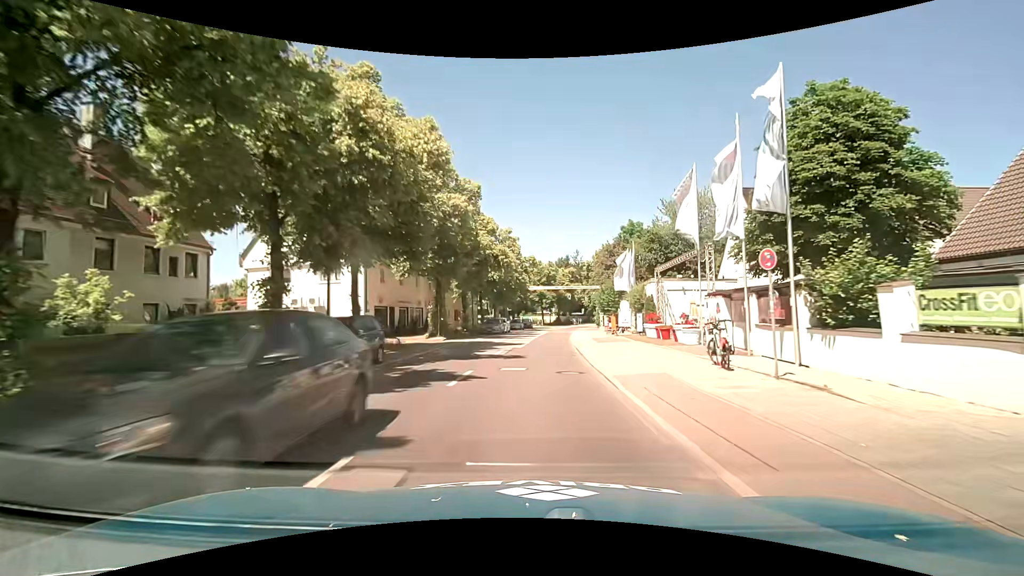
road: secondary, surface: asphalt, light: Day
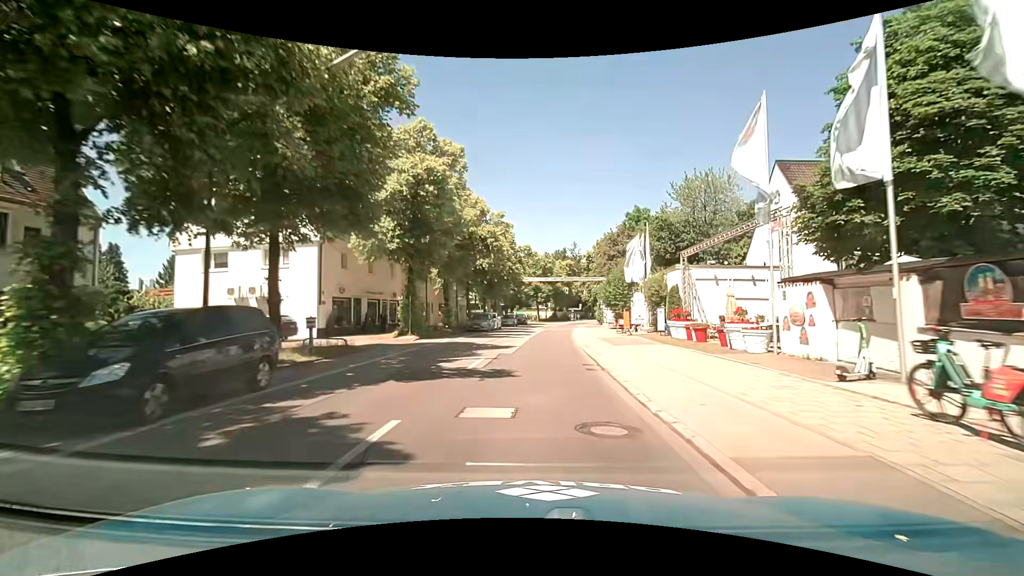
(+0.1, +7.0) m; +1°
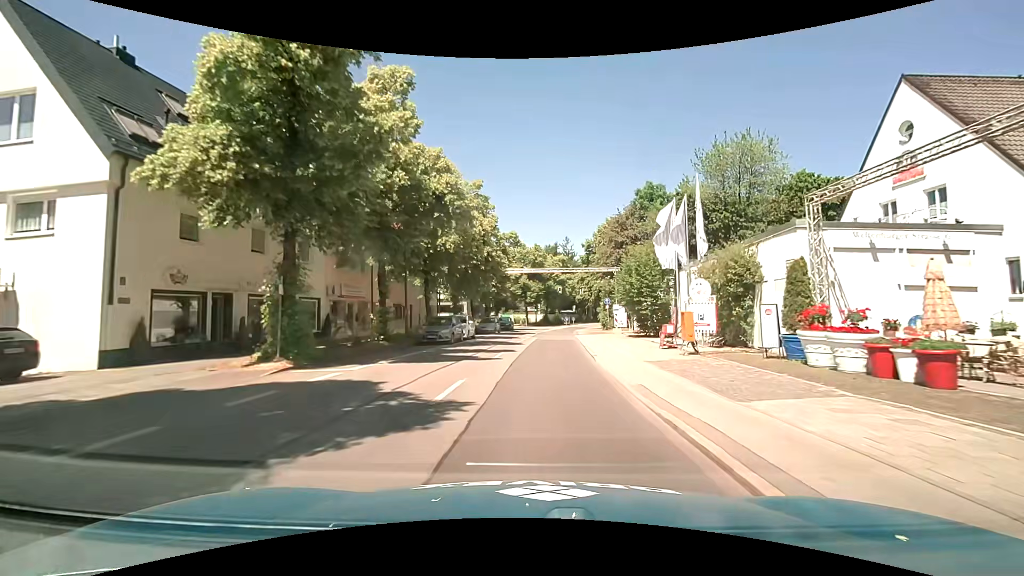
(+0.3, +13.6) m; +2°
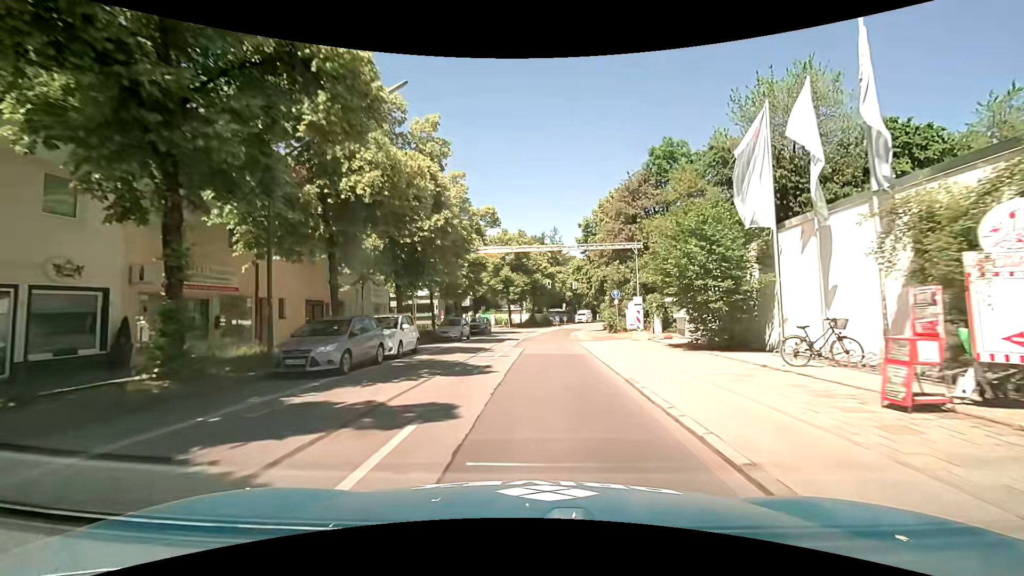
(+0.1, +13.1) m; +1°
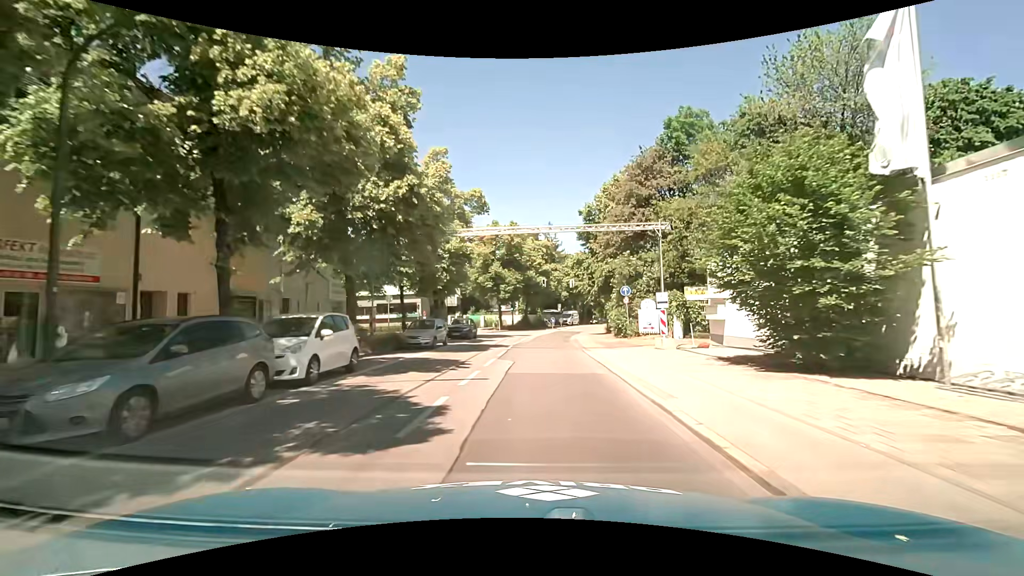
(+0.1, +6.4) m; +1°
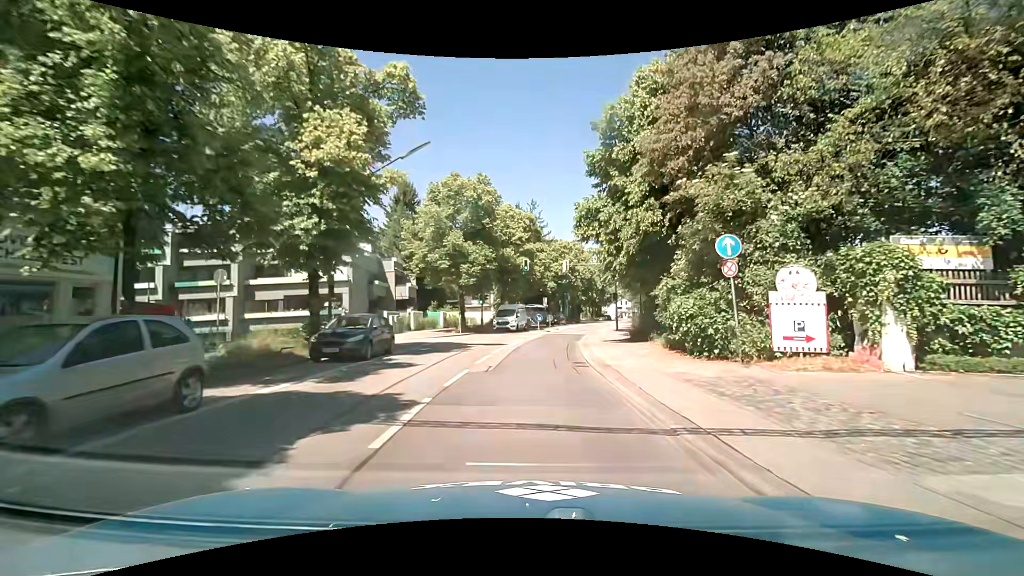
(+0.4, +18.4) m; +3°
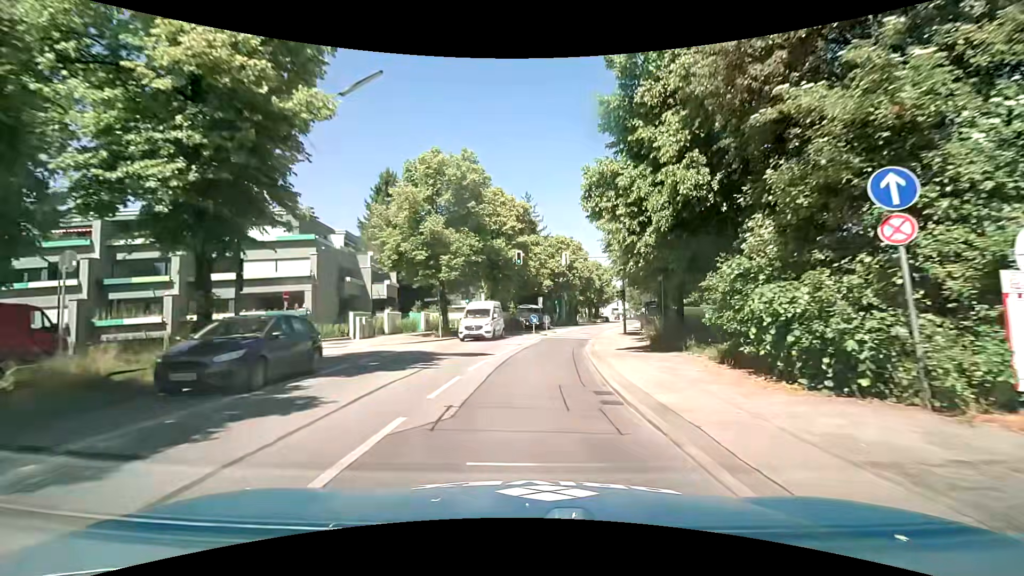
(0.0, +6.0) m; 0°
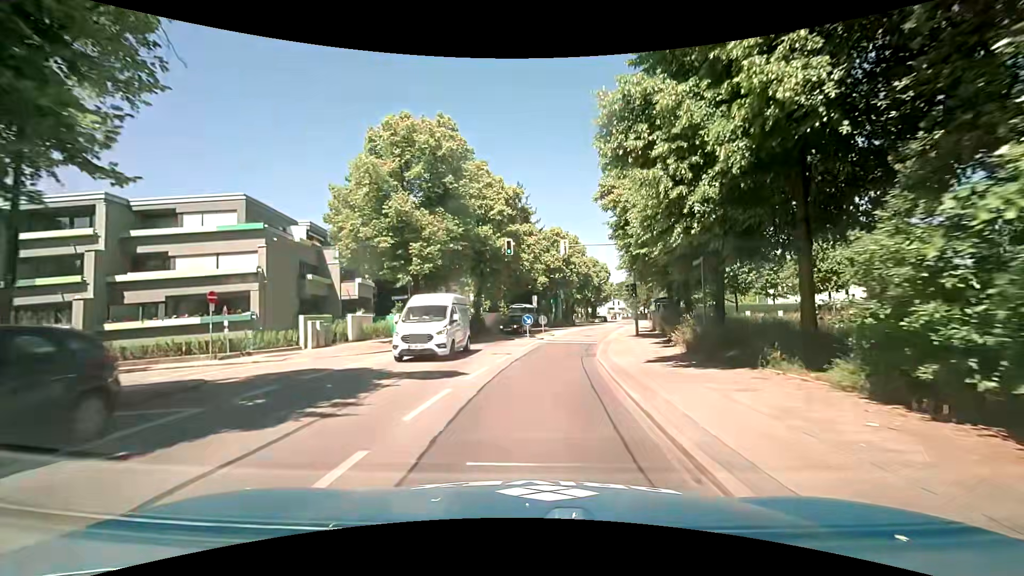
(+0.1, +6.1) m; 0°
(0, +10) (+1, +20) (+2, +30) (+4, +40) (+7, +49) (+9, +59) (+12, +69) (+14, +78) (+17, +88) (+19, +98) m
